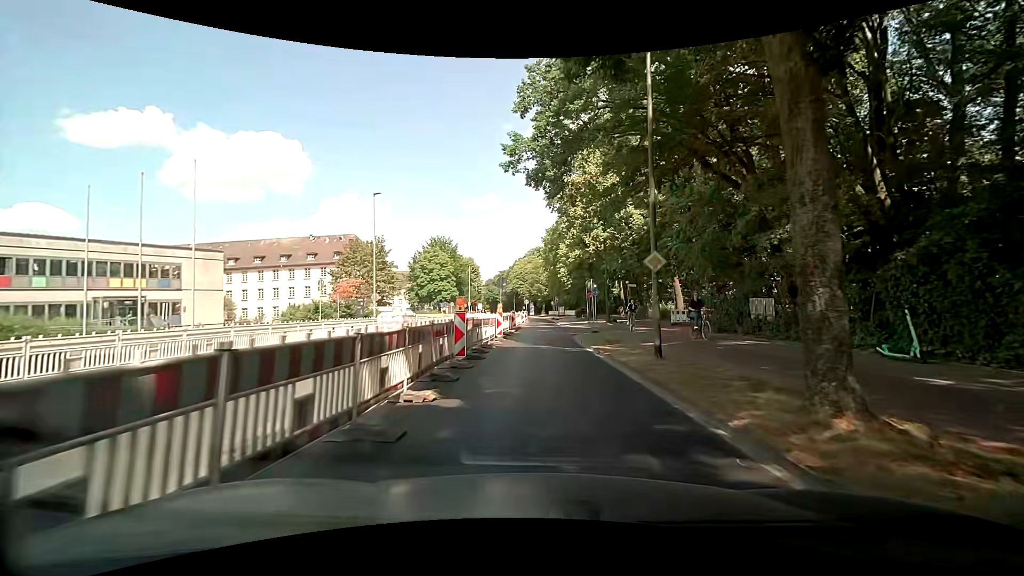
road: secondary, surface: asphalt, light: Day
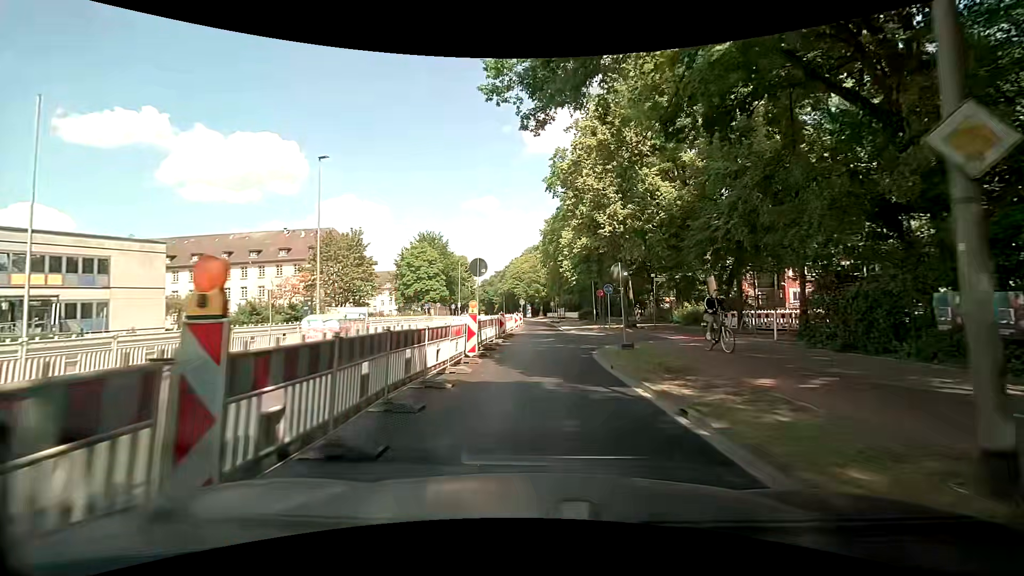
(0.0, +9.2) m; 0°
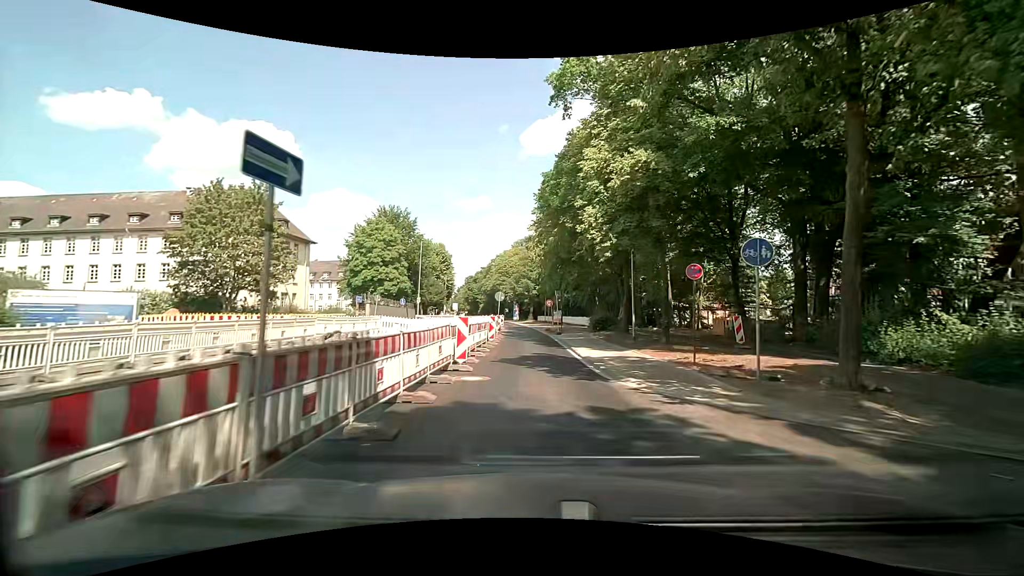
(+0.4, +23.2) m; +2°
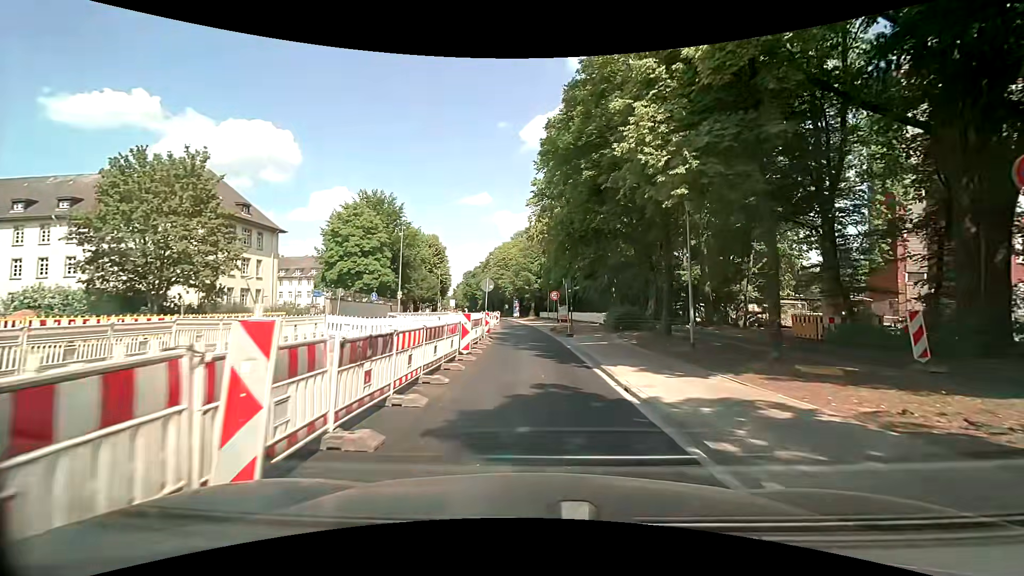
(0.0, +9.3) m; -1°
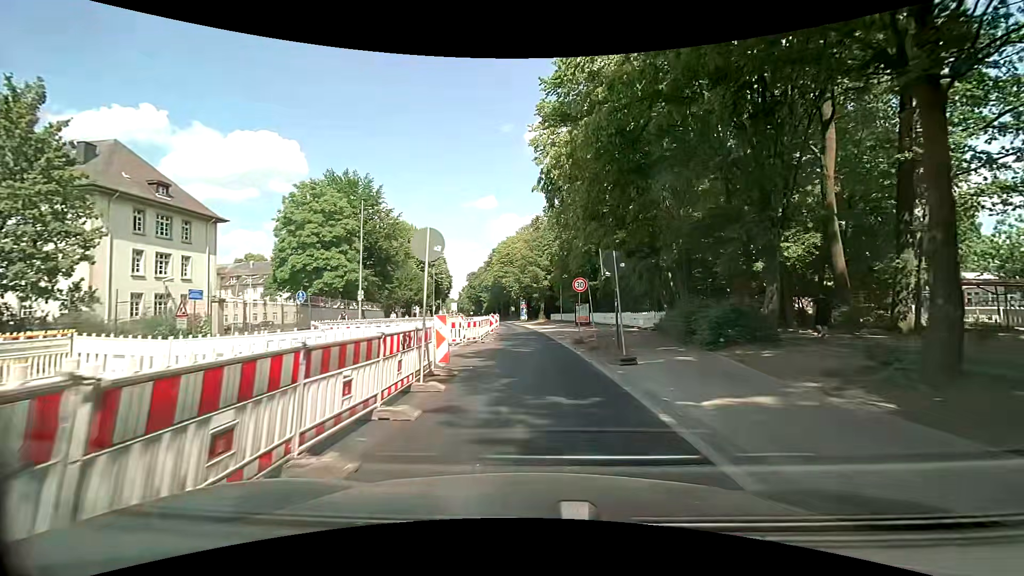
(0.0, +14.1) m; -3°
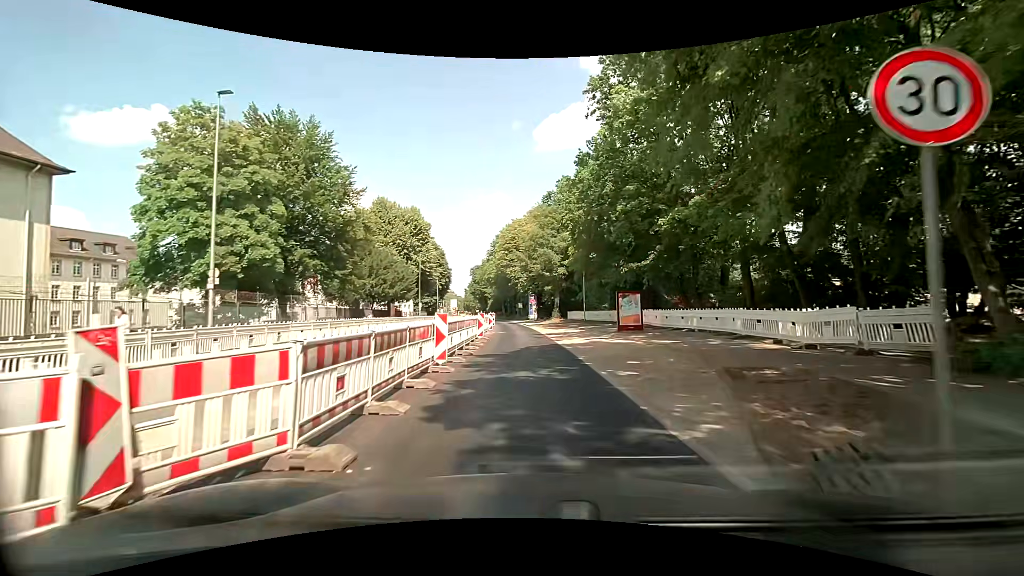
(+0.5, +18.6) m; +1°
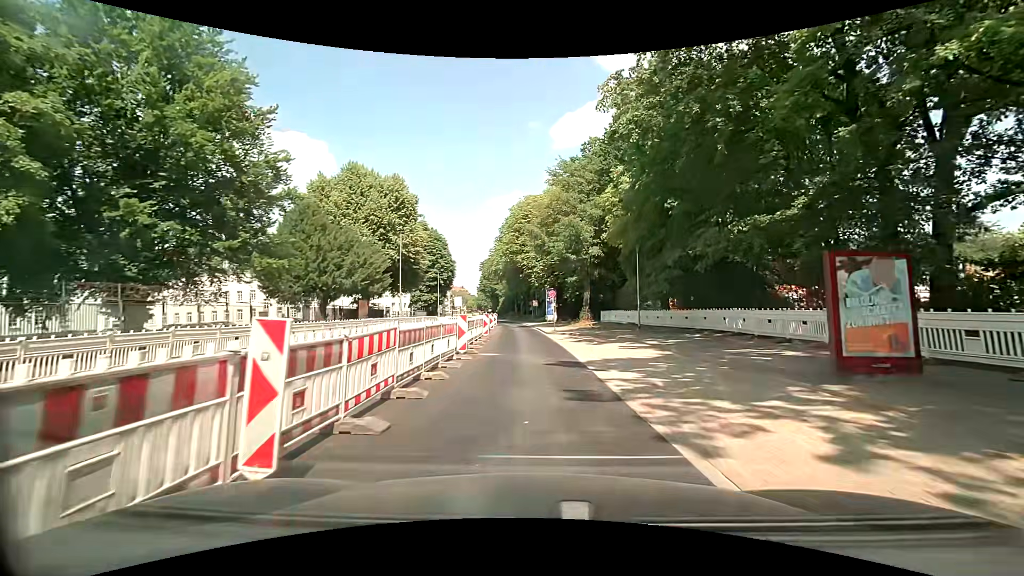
(-0.3, +18.6) m; -2°
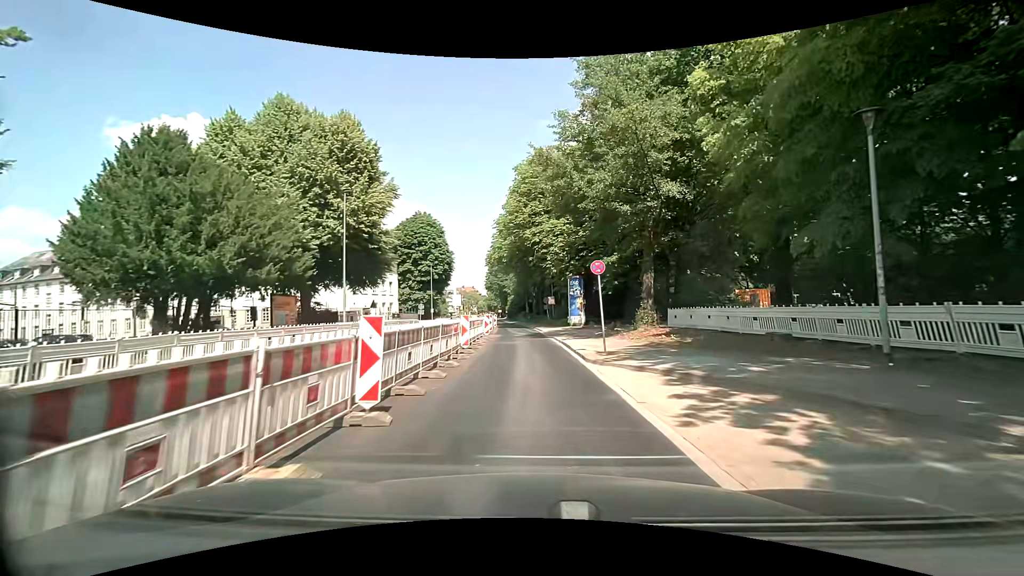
(-0.3, +19.5) m; -2°
(0, +10) (-1, +20) (-1, +30) (-2, +40) (-2, +50) (-3, +60) (-4, +70) (-5, +80) (-6, +90) (-7, +100) m
